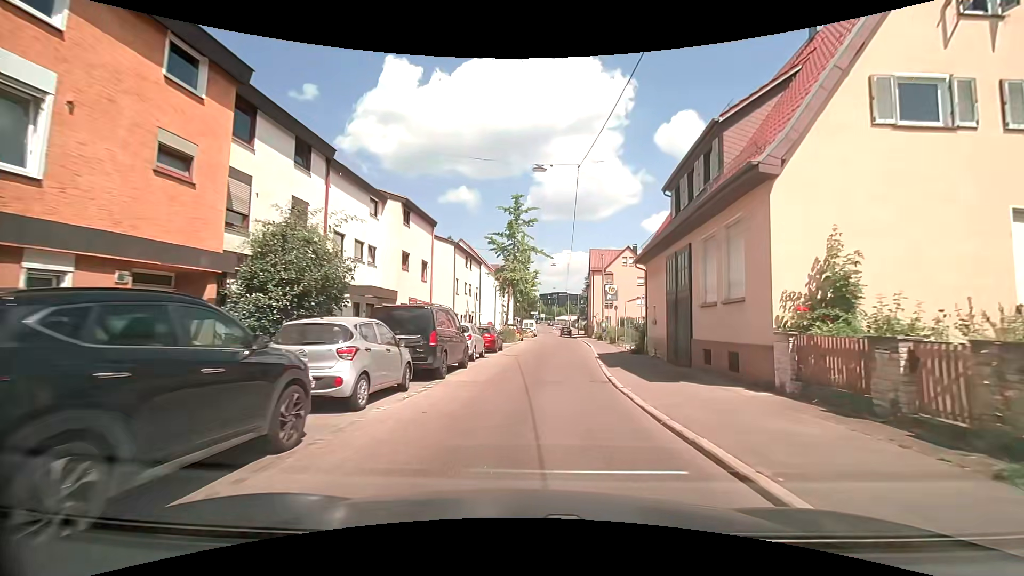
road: tertiary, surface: asphalt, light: Day
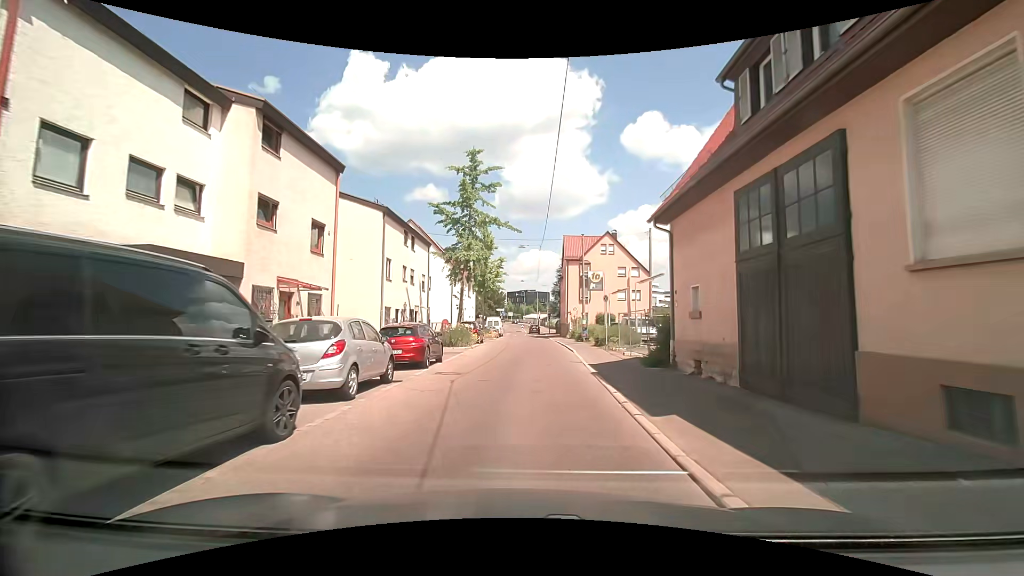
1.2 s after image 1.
(+0.4, +10.2) m; +4°
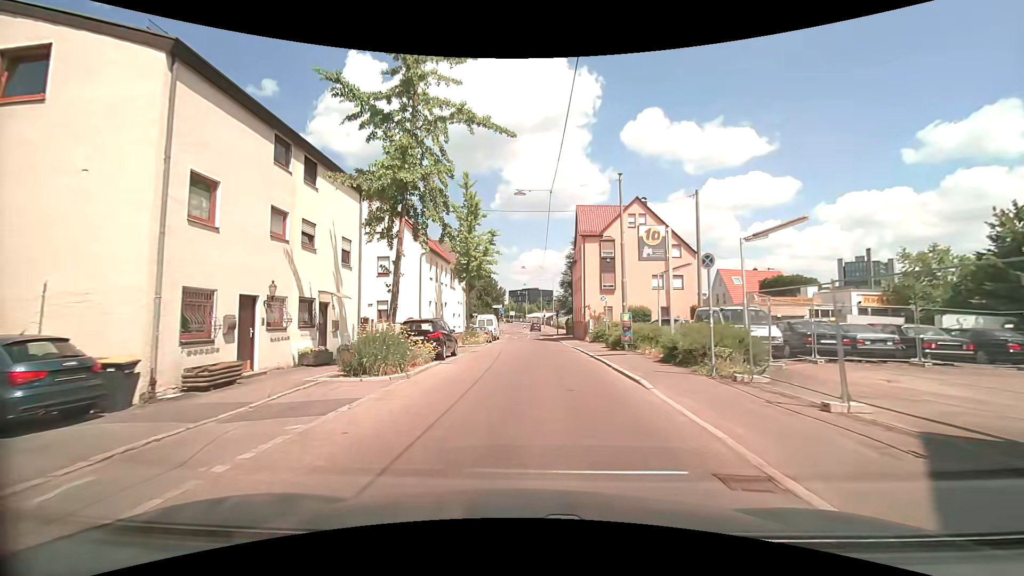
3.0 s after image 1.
(0.0, +15.6) m; 0°
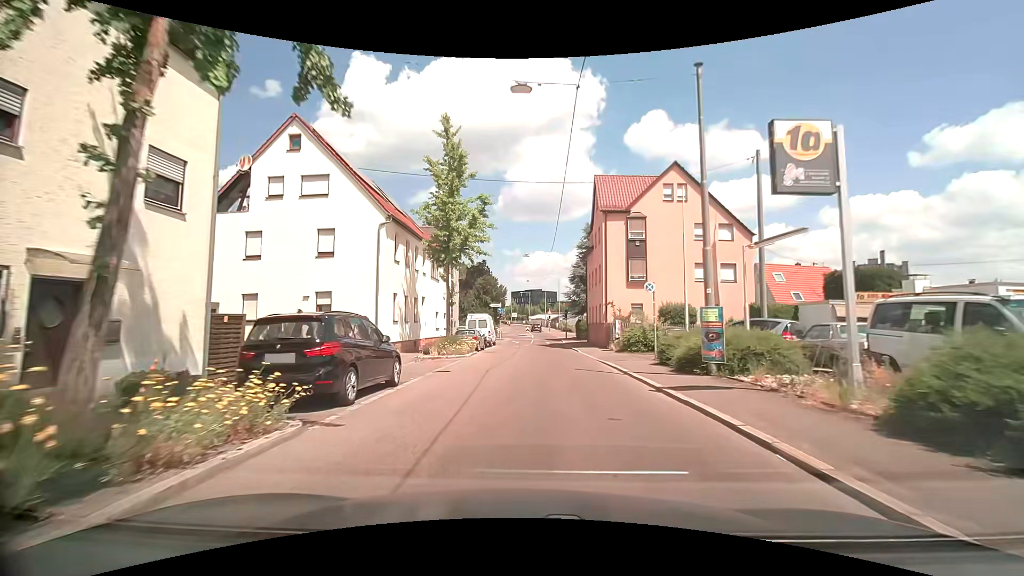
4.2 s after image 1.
(-0.2, +10.5) m; -1°
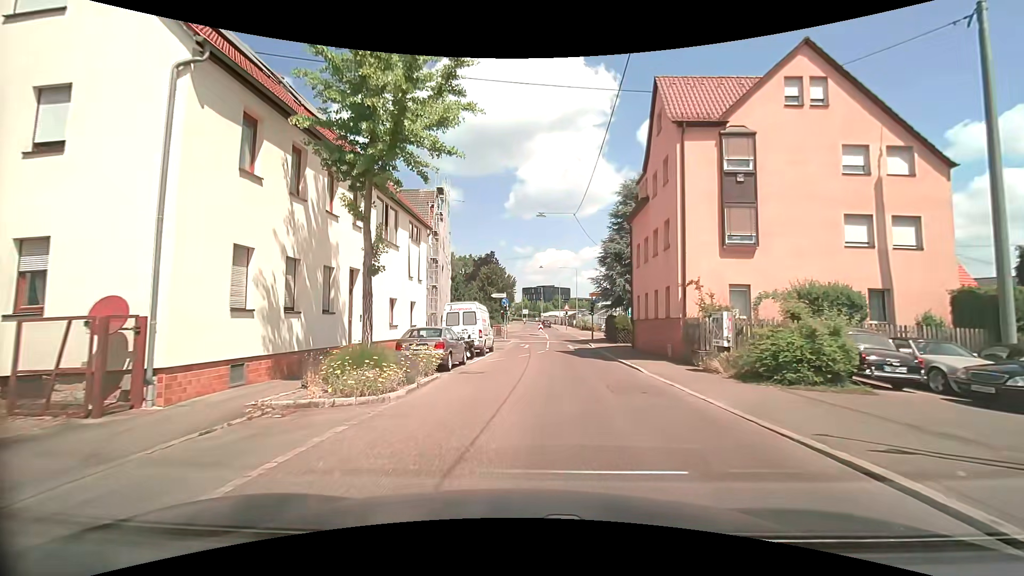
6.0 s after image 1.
(-0.1, +14.6) m; -1°
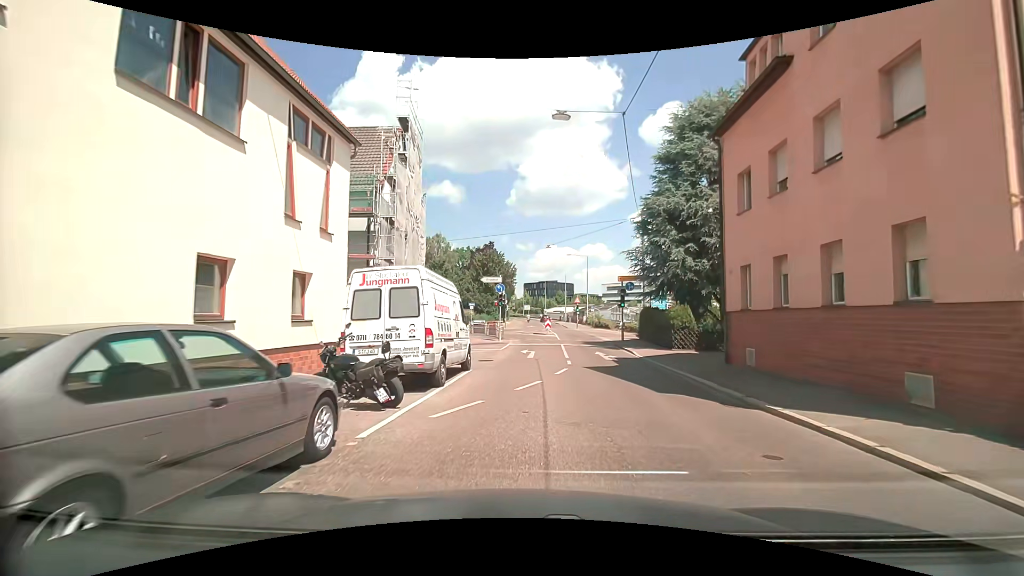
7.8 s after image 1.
(-0.1, +12.9) m; 0°
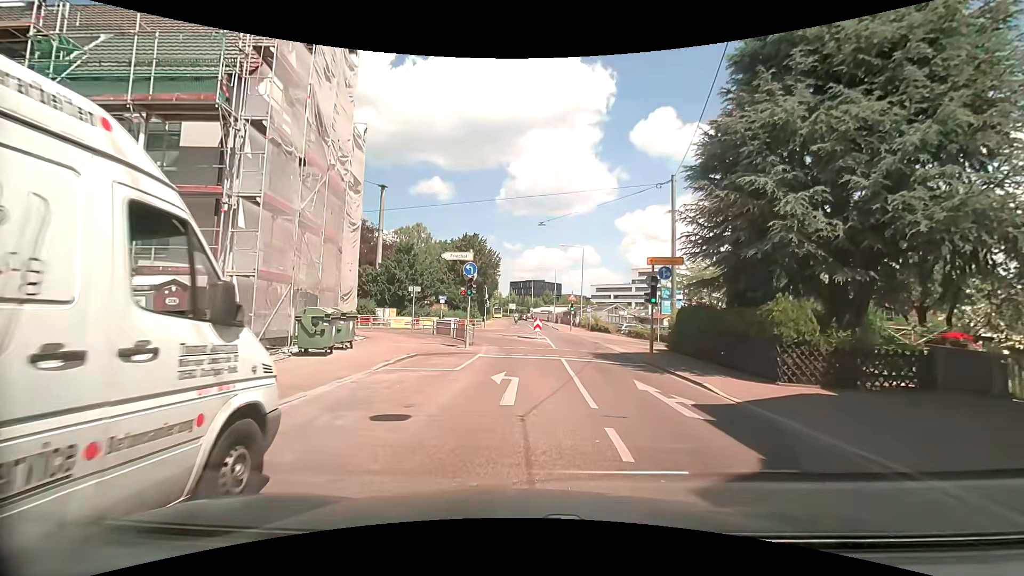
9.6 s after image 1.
(0.0, +10.8) m; +2°
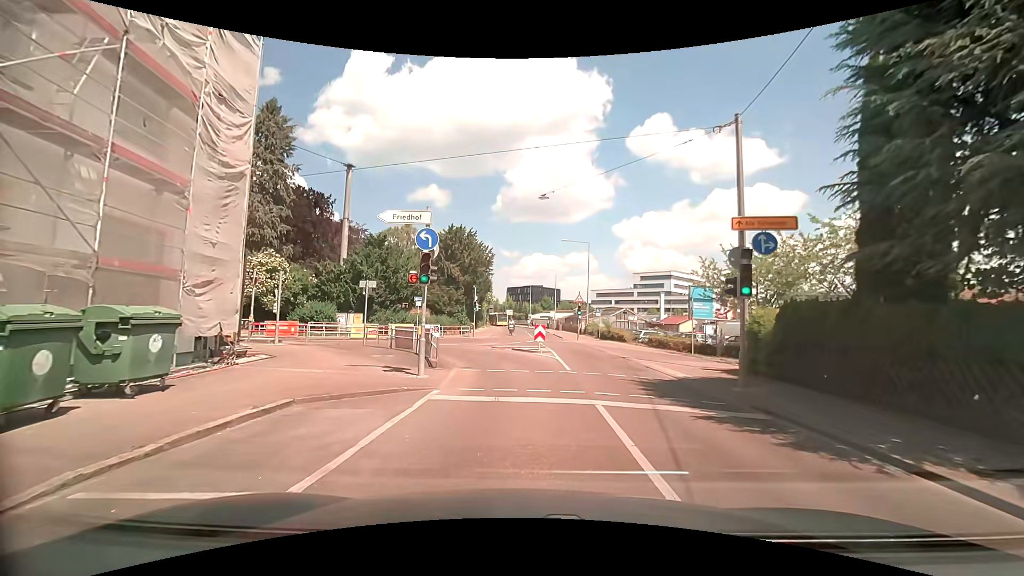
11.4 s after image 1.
(-0.1, +9.2) m; -1°
